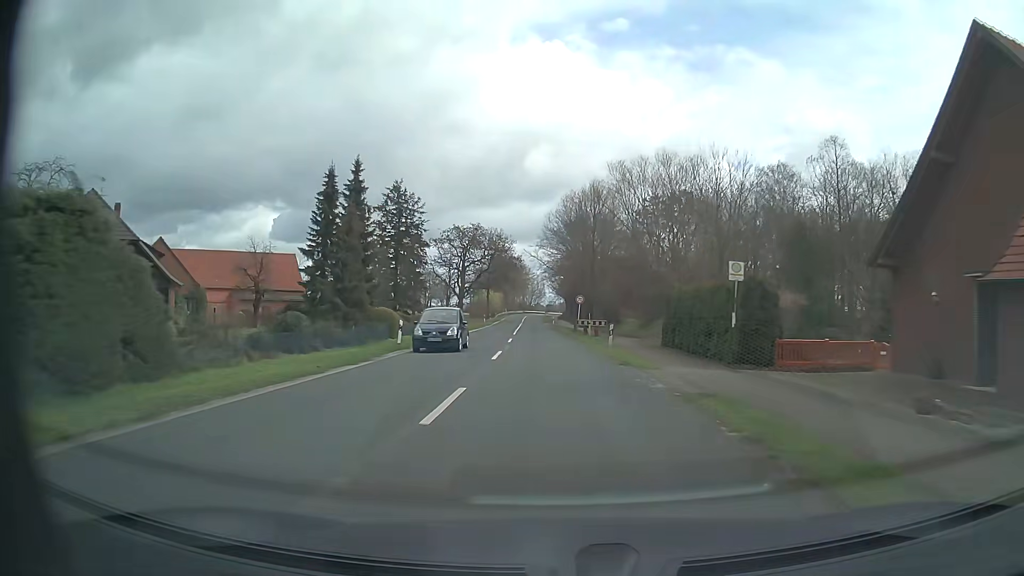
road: secondary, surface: asphalt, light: Day
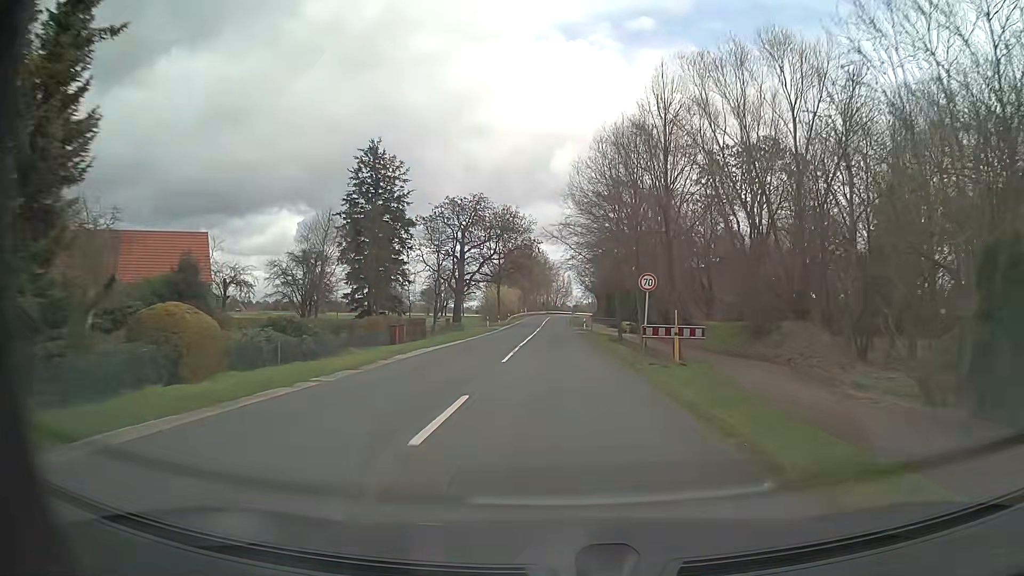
(-0.6, +25.3) m; -2°
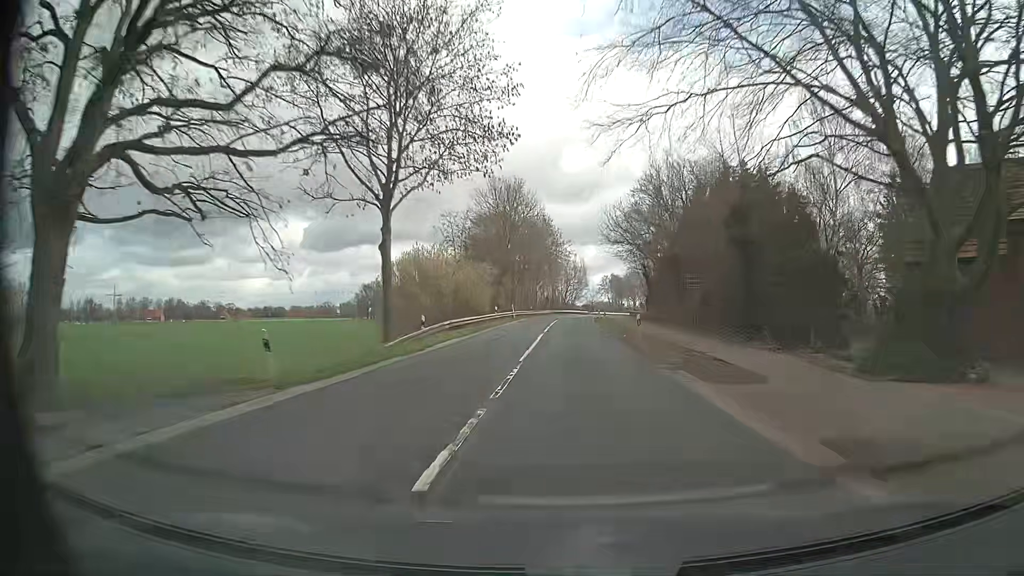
(-0.8, +61.8) m; -1°
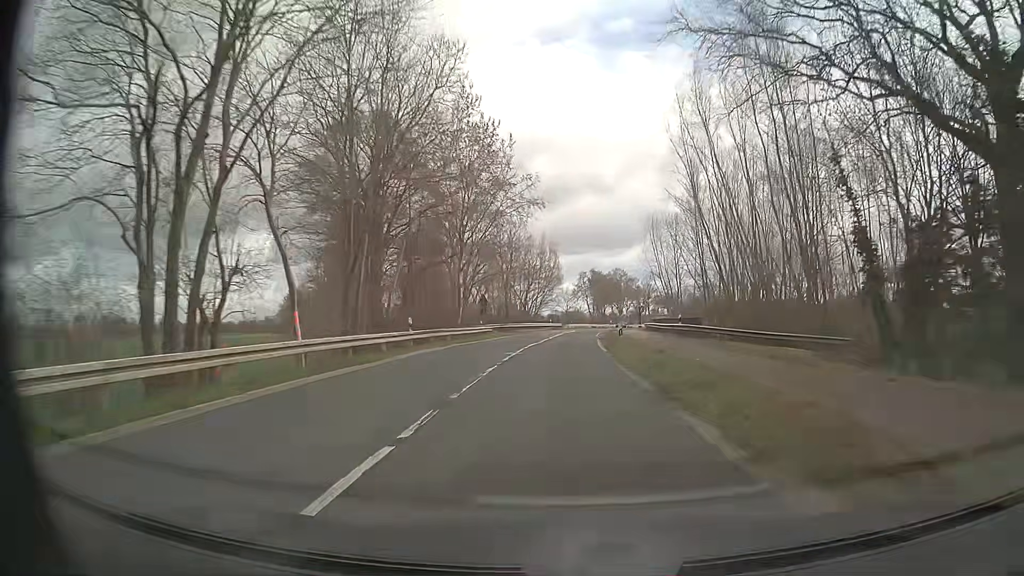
(+1.3, +57.4) m; +3°
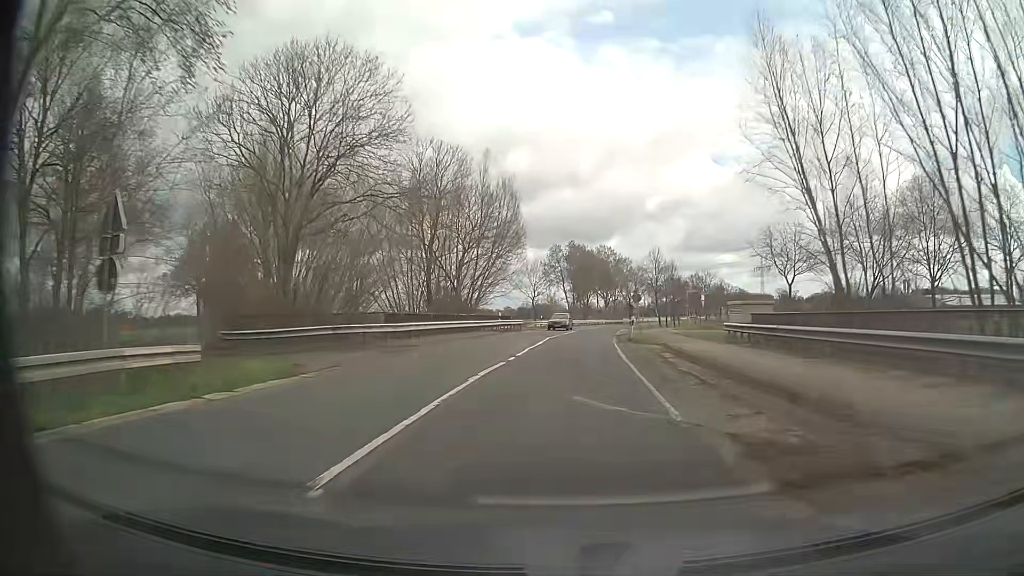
(+0.9, +42.8) m; +2°
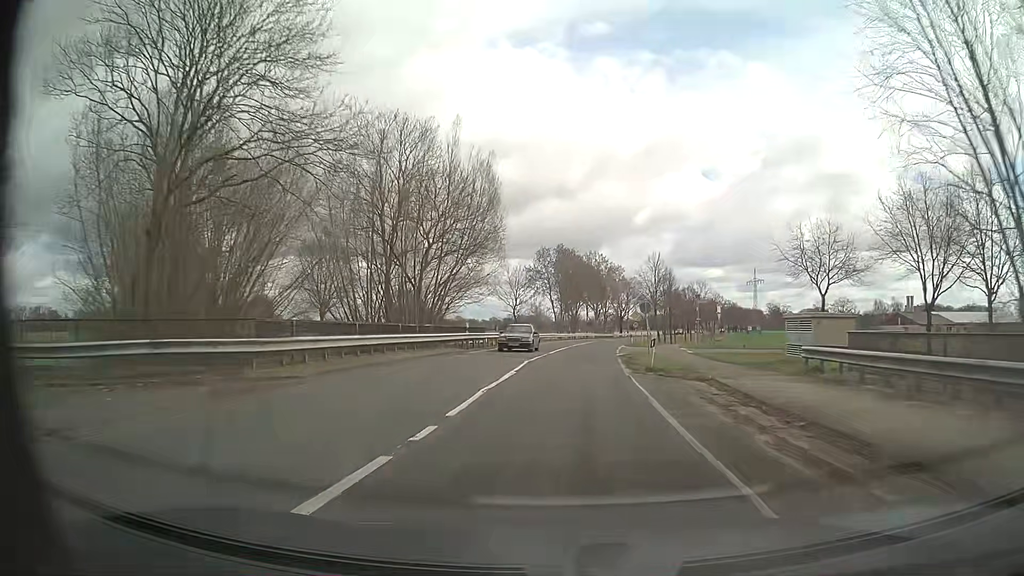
(+0.1, +10.5) m; +1°
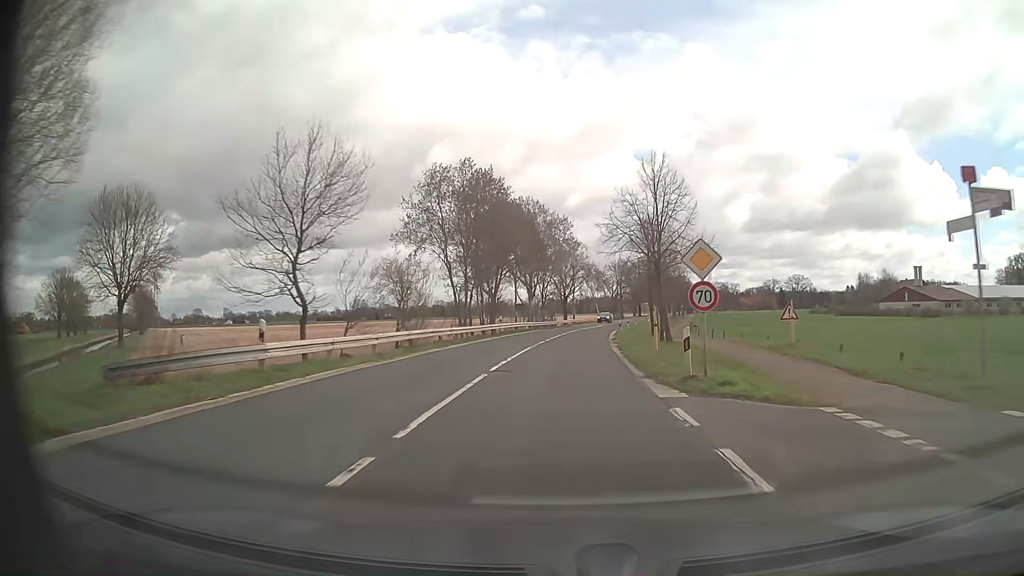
(+2.1, +41.0) m; +6°
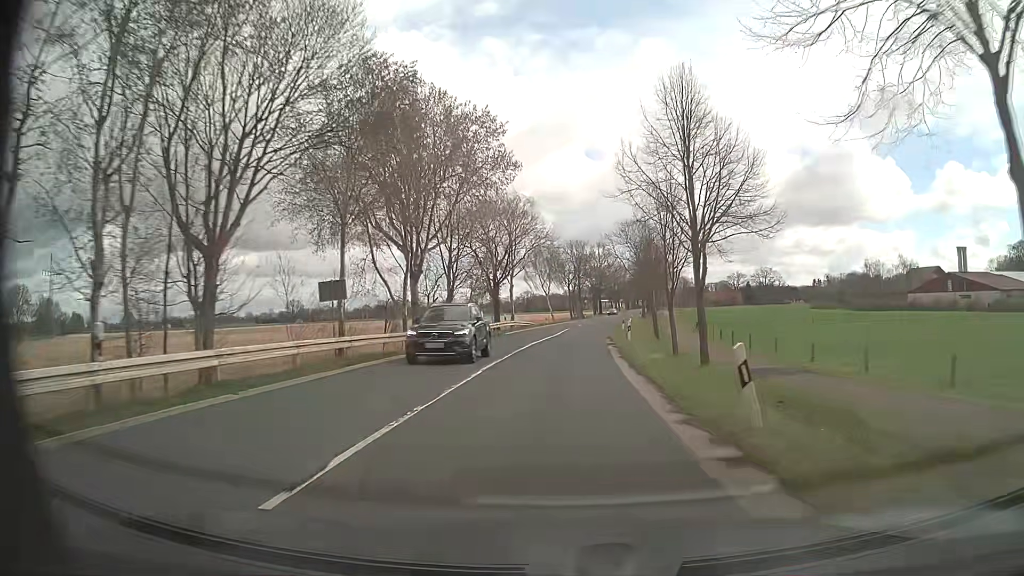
(+1.7, +41.4) m; +5°
(0, +10) (0, +20) (+1, +30) (+1, +40) (+2, +50) (+3, +60) (+4, +70) (+5, +80) (+6, +90) (+8, +100) m
